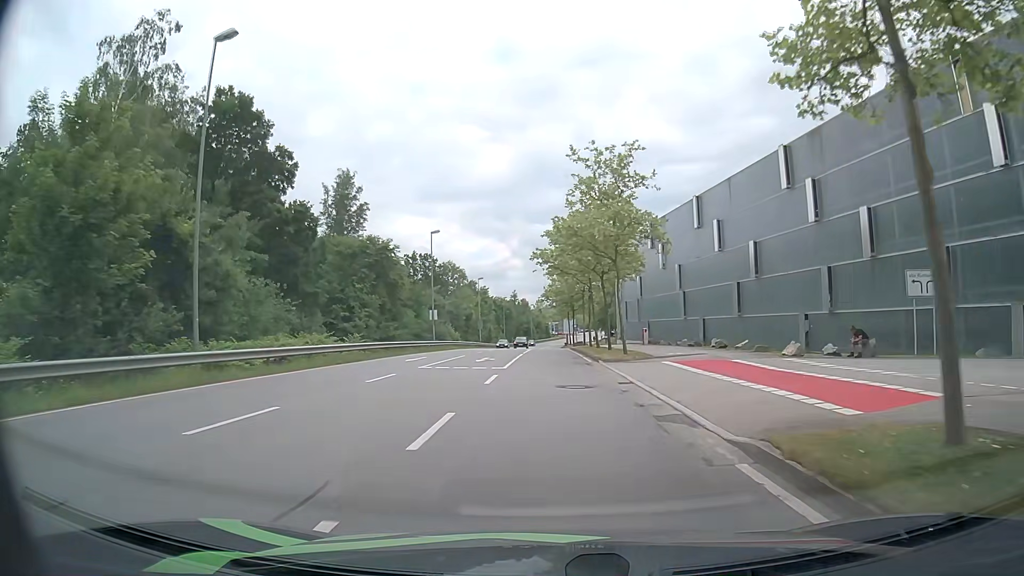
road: secondary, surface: asphalt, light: Day
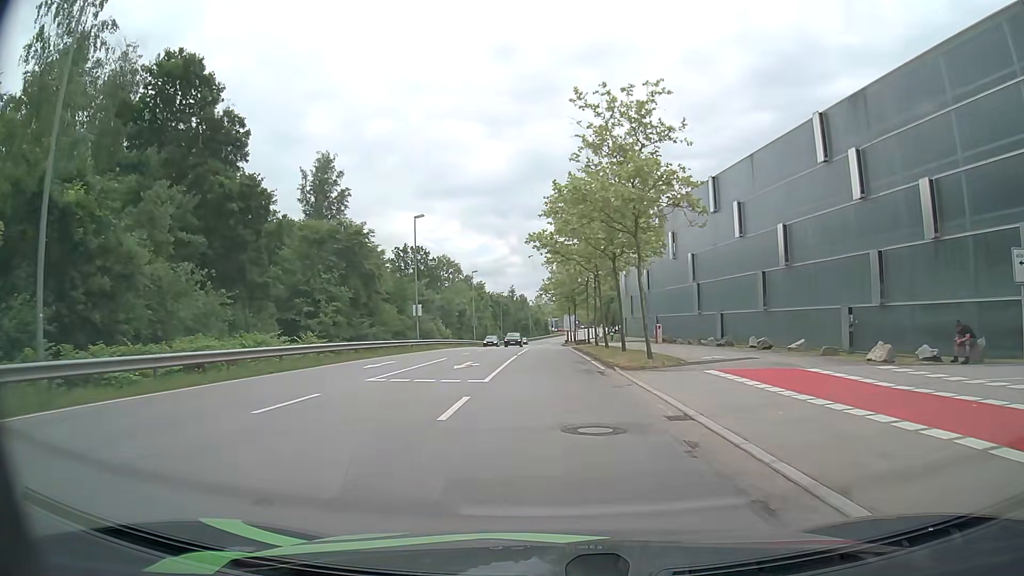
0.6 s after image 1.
(0.0, +6.8) m; +1°
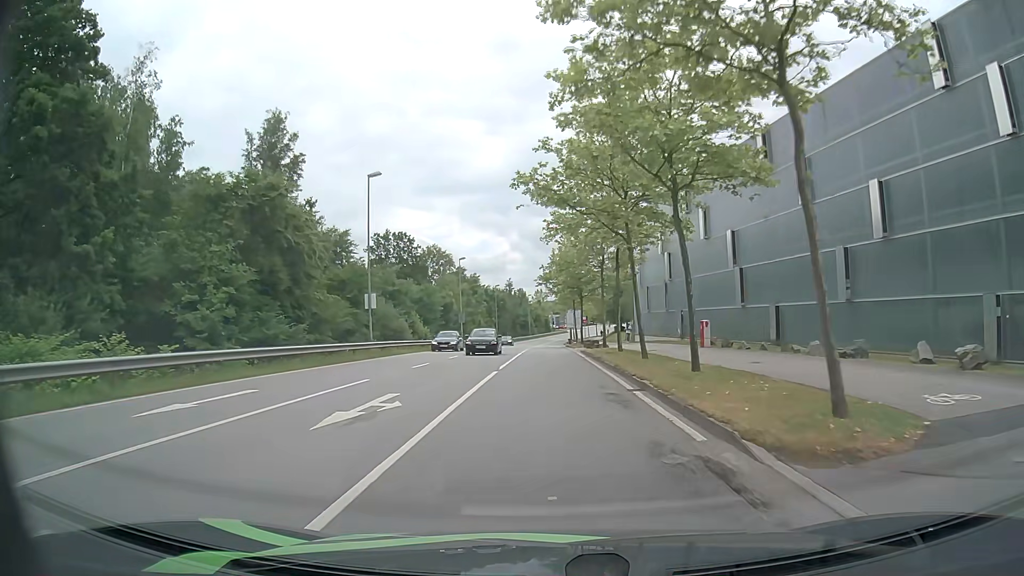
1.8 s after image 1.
(-0.2, +13.8) m; -1°
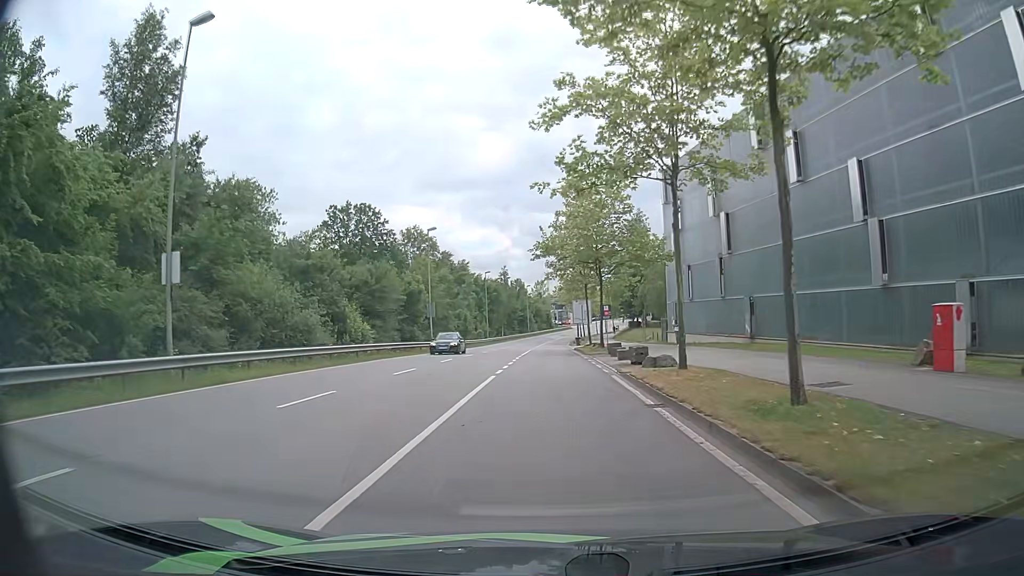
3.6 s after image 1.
(0.0, +21.1) m; 0°
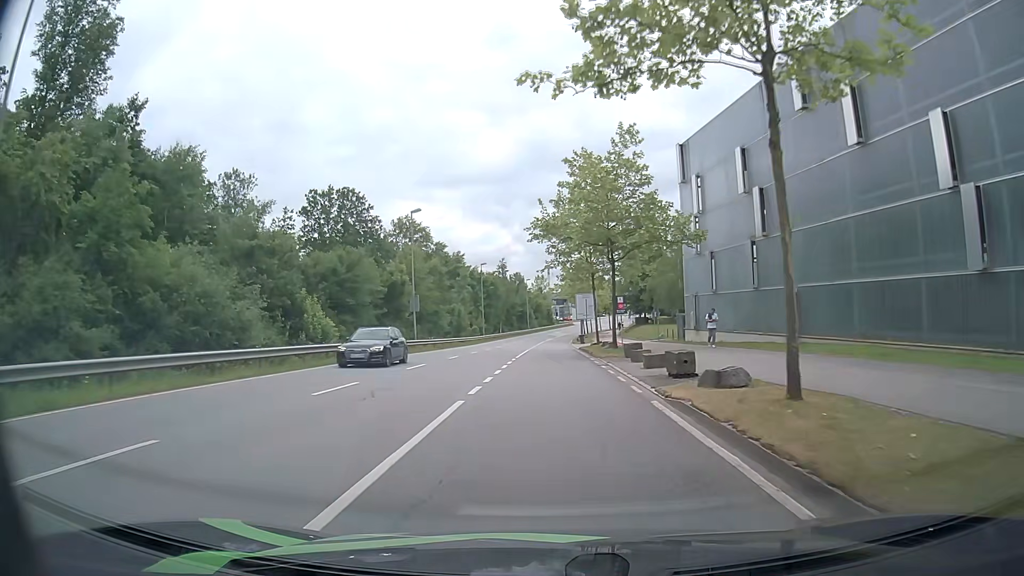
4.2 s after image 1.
(0.0, +7.3) m; 0°
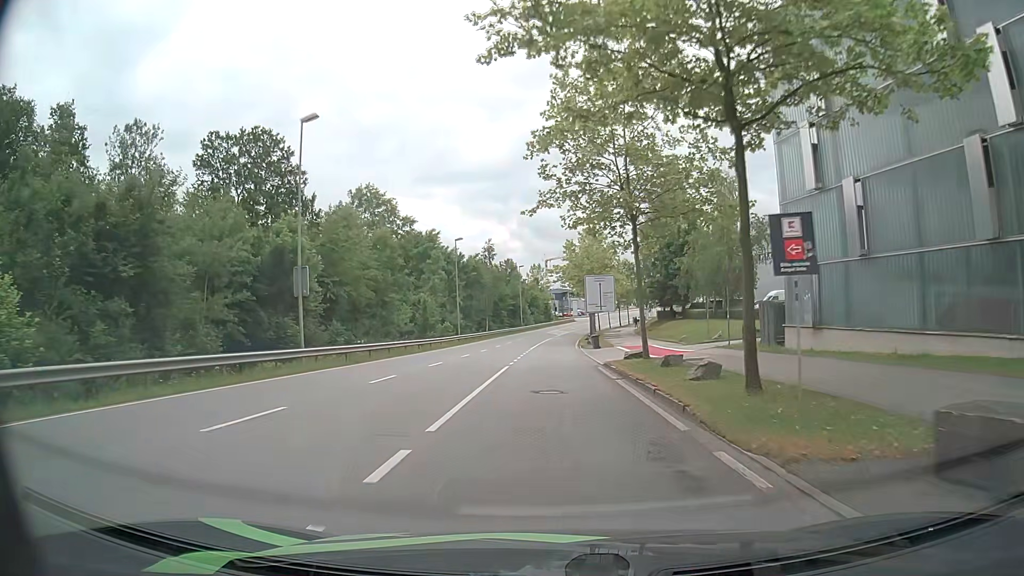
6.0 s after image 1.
(0.0, +22.7) m; 0°
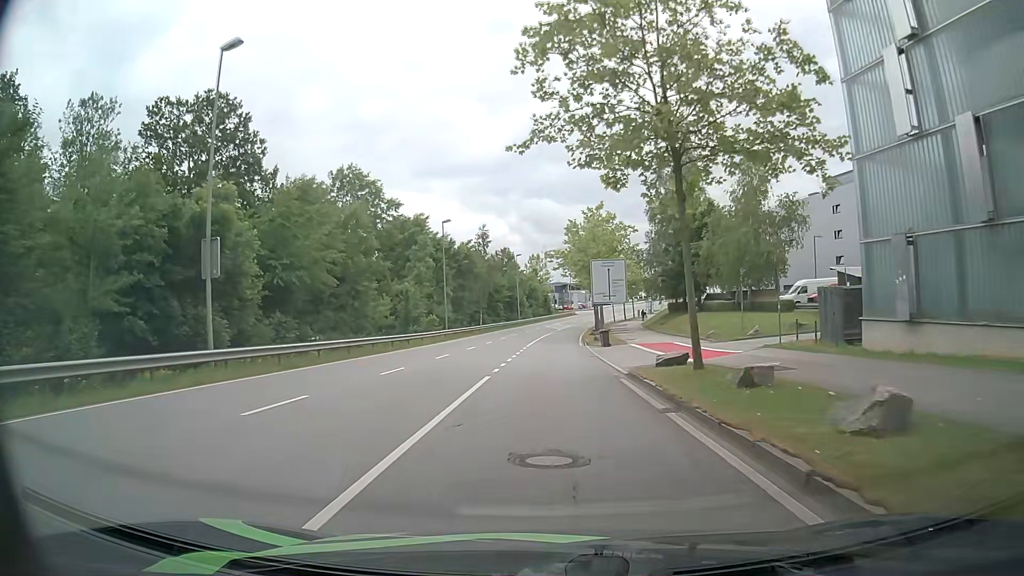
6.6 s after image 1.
(0.0, +7.7) m; 0°
